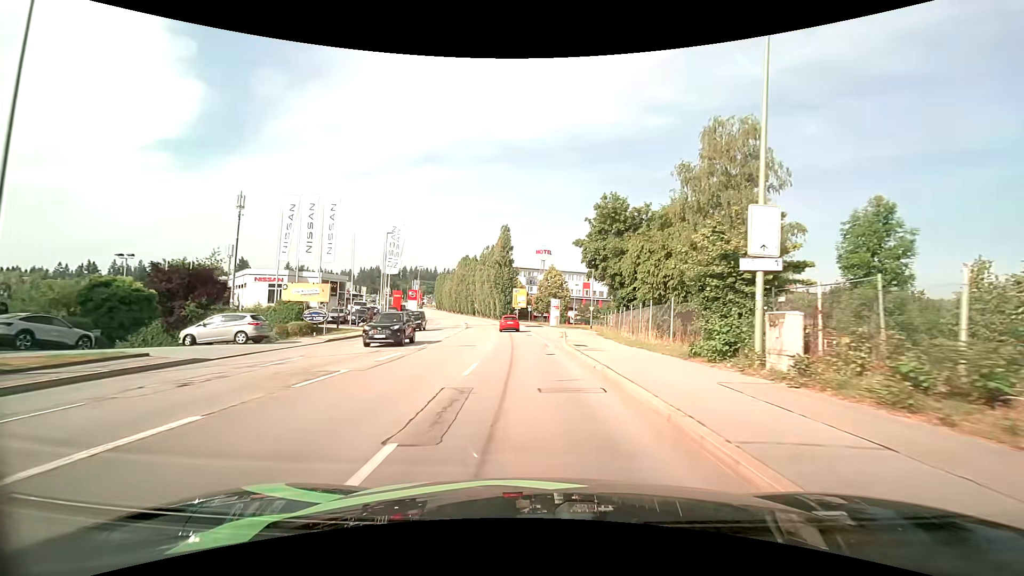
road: tertiary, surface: asphalt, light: Day
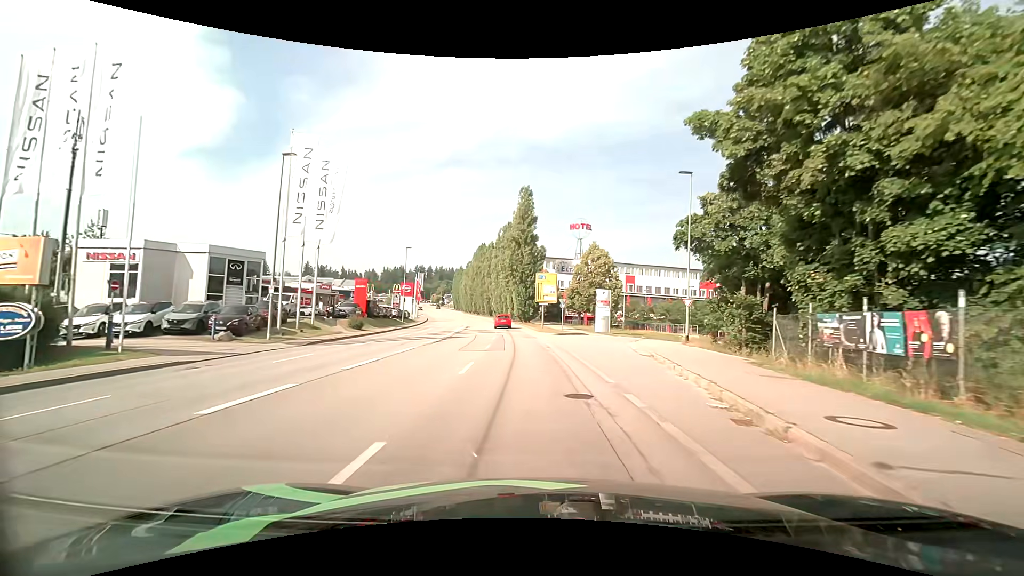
(-0.7, +27.6) m; -3°
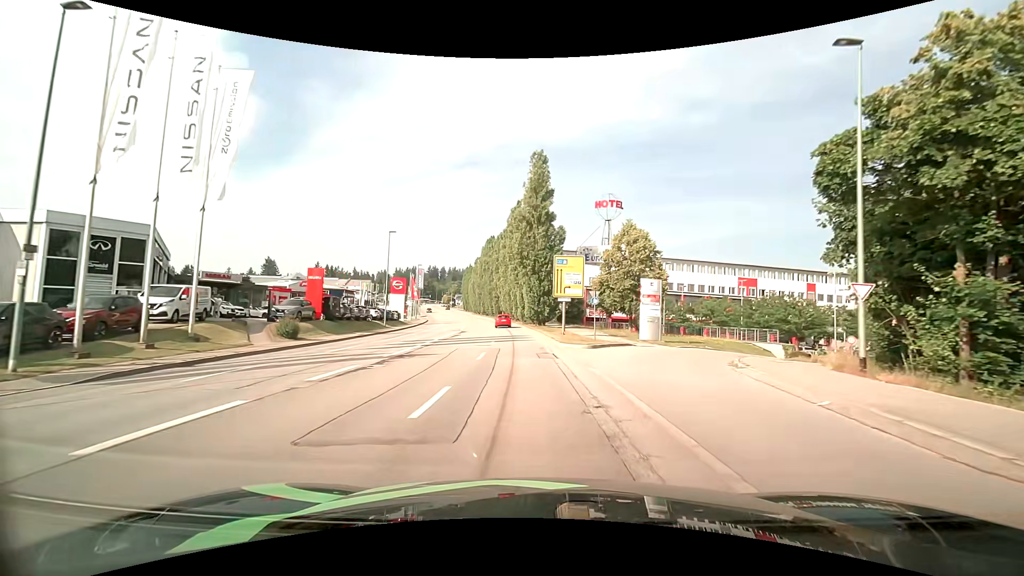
(-0.2, +14.2) m; -2°
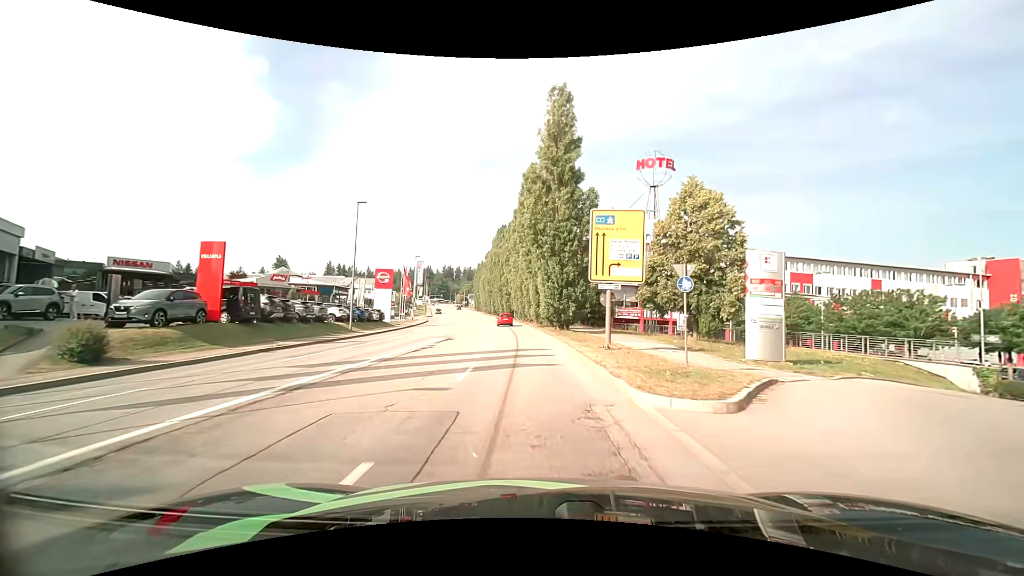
(-0.2, +14.4) m; -2°
(0, +10) (0, +20) (-1, +30) (-2, +40) (-3, +50) (-4, +60) (-5, +70) (-7, +80) (-8, +90) (-10, +99) m
